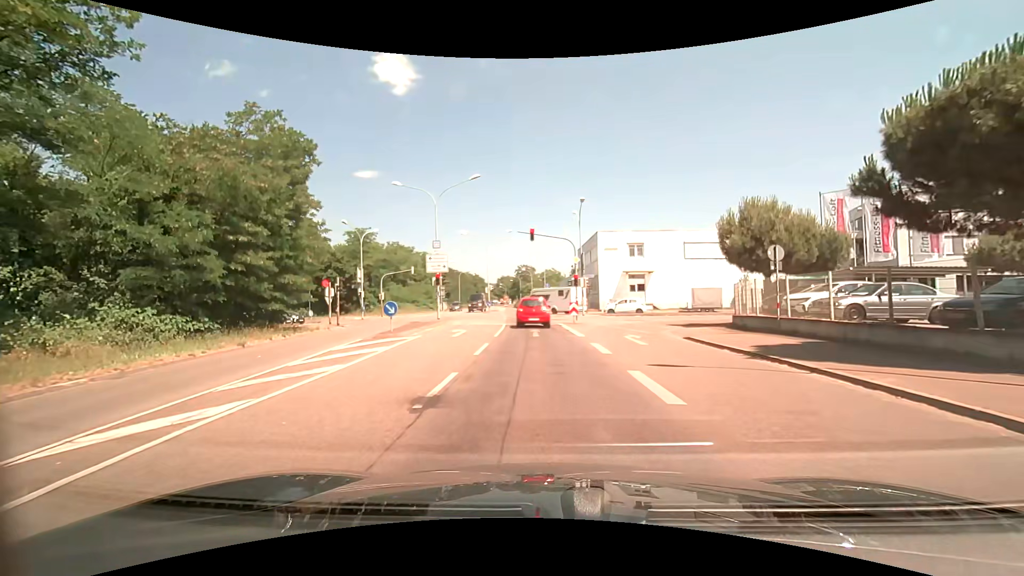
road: secondary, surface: asphalt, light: Day
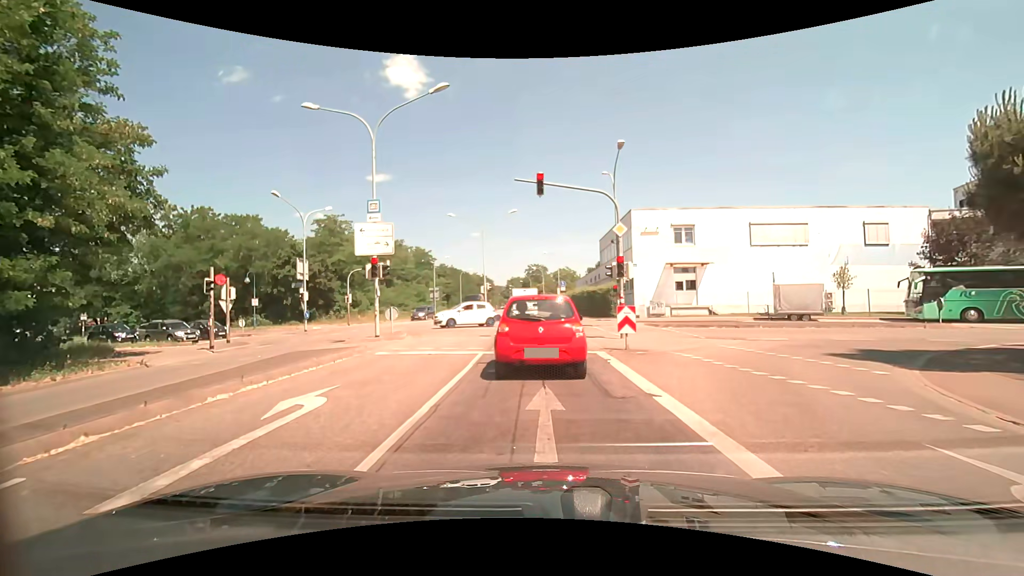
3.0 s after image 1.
(-0.2, +14.8) m; -2°
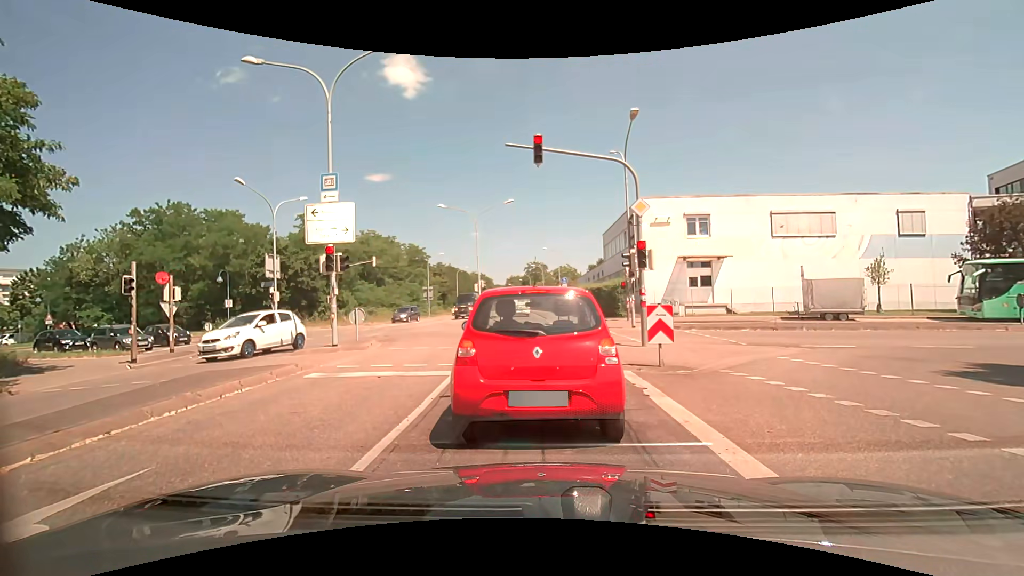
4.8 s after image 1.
(+0.1, +3.8) m; +1°
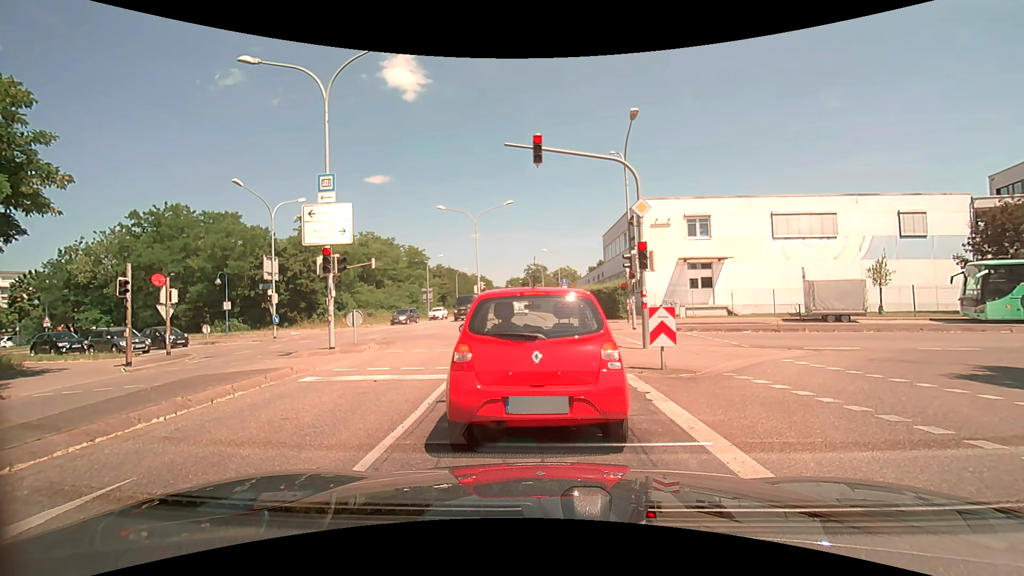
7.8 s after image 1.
(0.0, +0.3) m; 0°
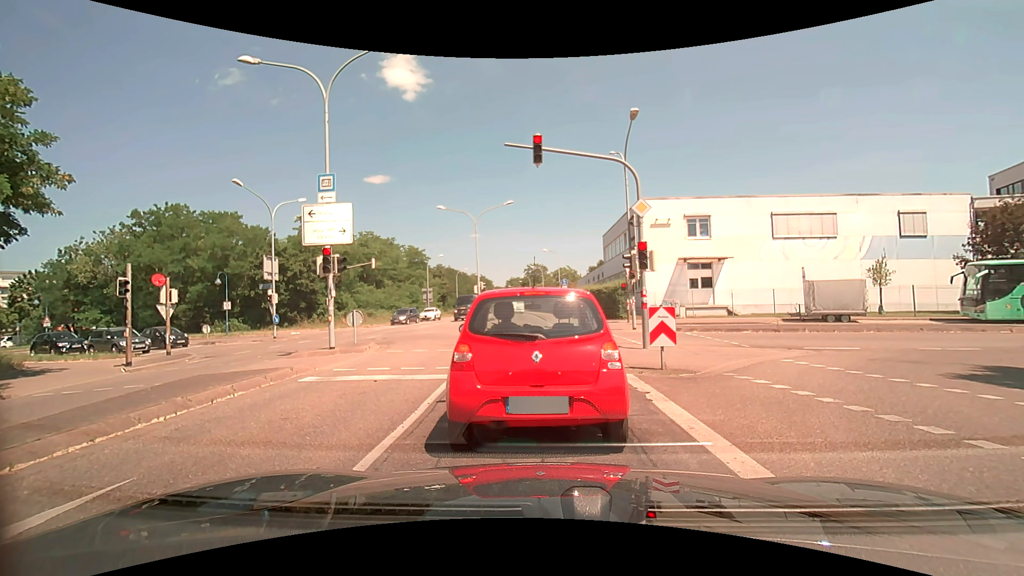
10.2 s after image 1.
(0.0, 0.0) m; 0°
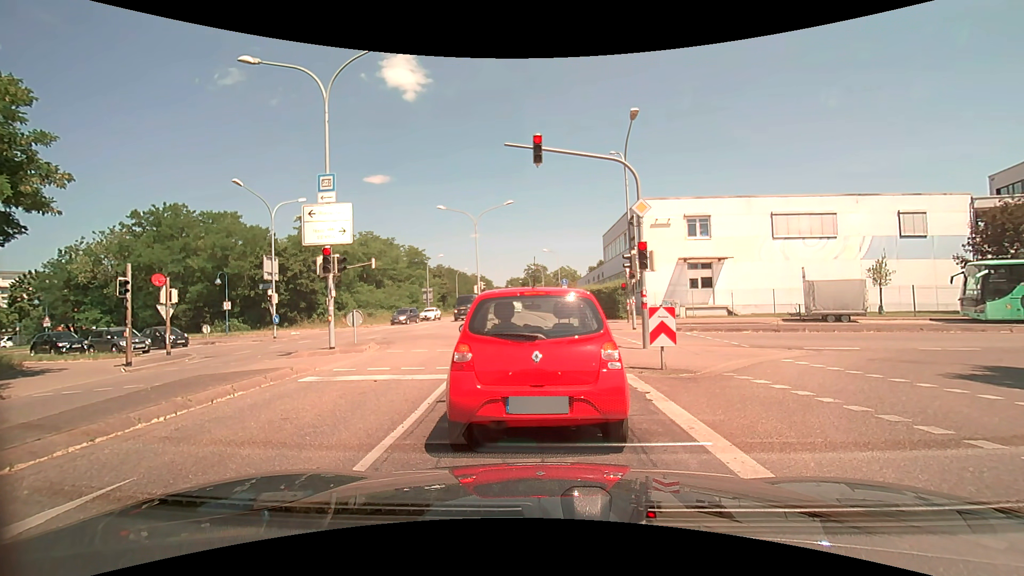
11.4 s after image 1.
(0.0, 0.0) m; 0°
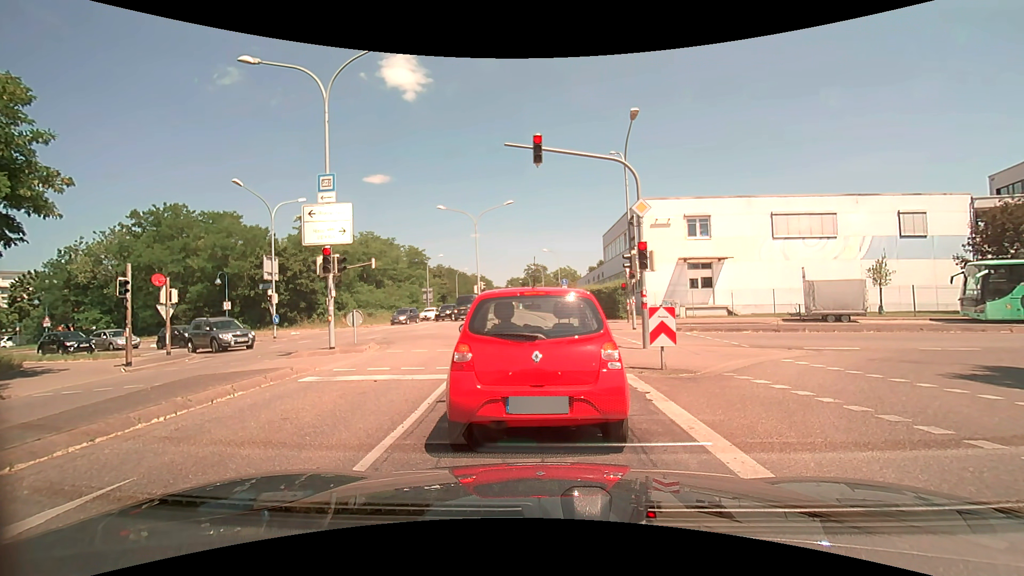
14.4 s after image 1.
(0.0, 0.0) m; 0°
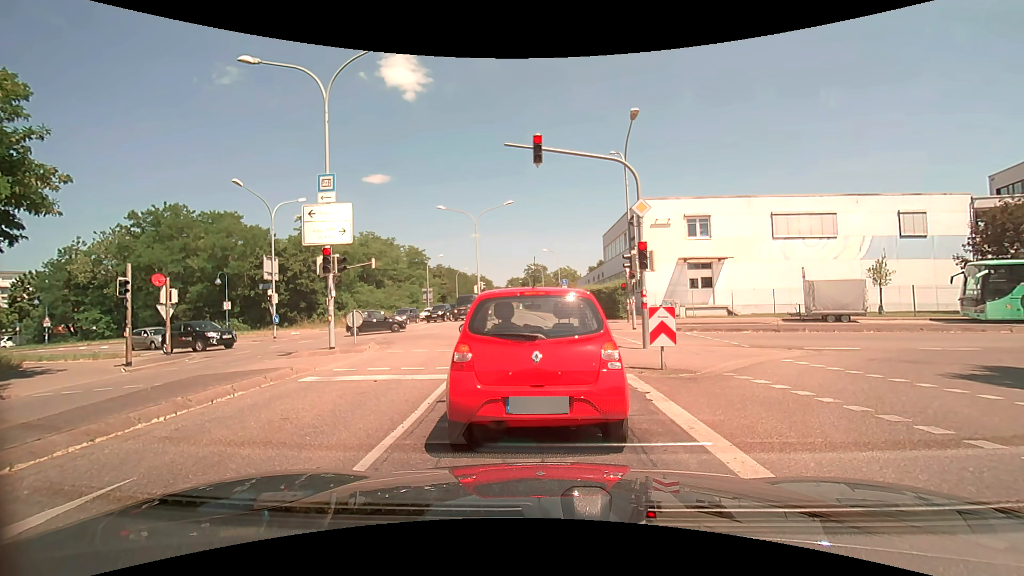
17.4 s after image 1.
(0.0, 0.0) m; 0°
(0, +10) (-1, +20) (-1, +30) (-2, +40) (-2, +50) (-3, +60) (-3, +70) (-4, +80) (-5, +90) (-5, +100) m
